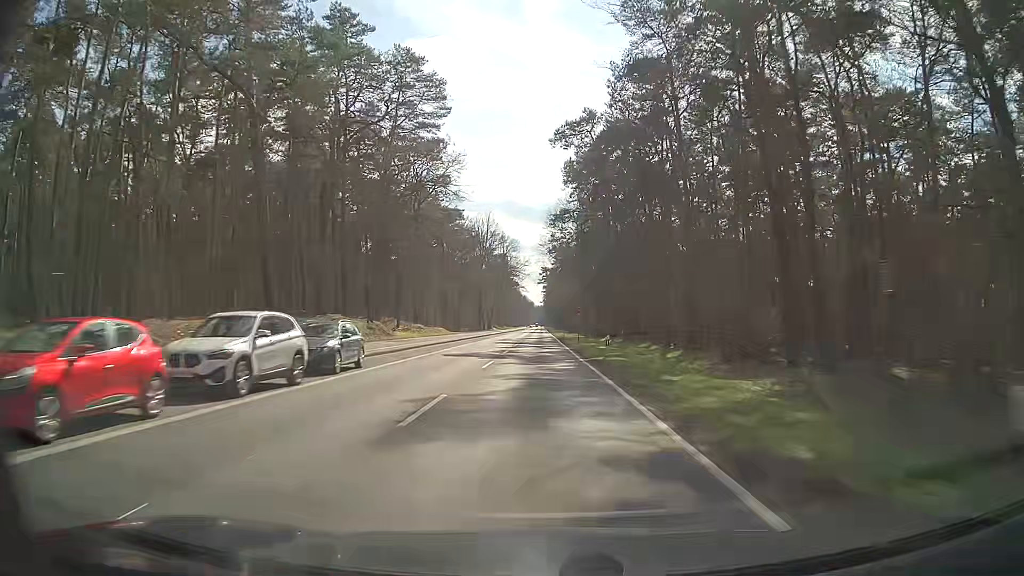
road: secondary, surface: asphalt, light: Day
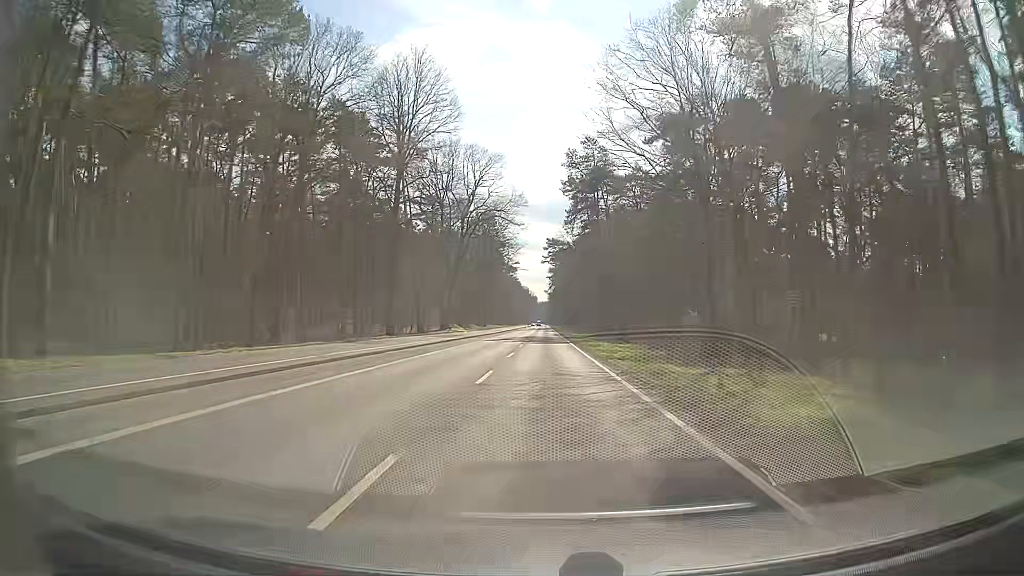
(-0.2, +79.2) m; 0°
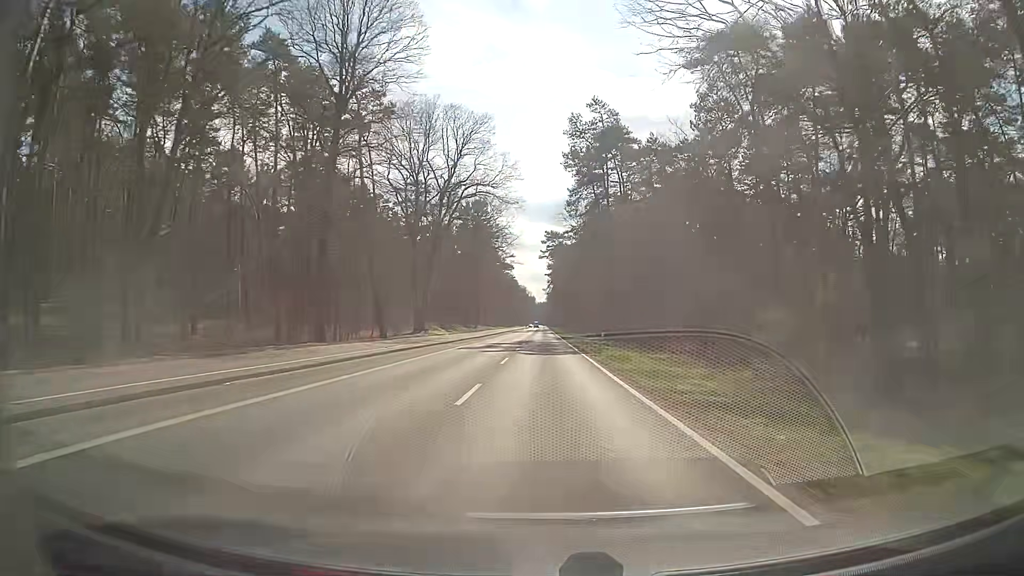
(-0.1, +15.9) m; 0°
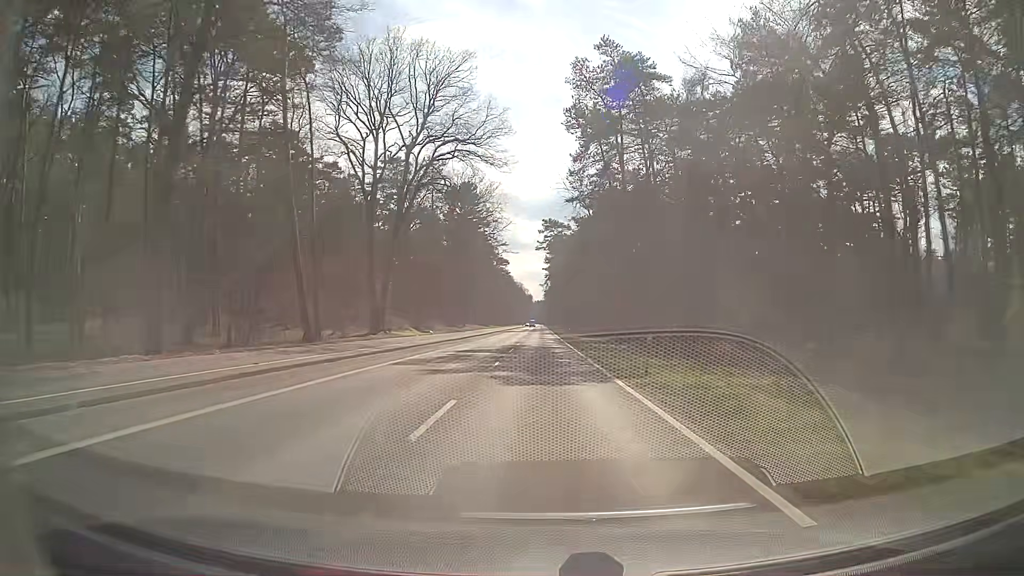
(+0.1, +15.9) m; 0°
